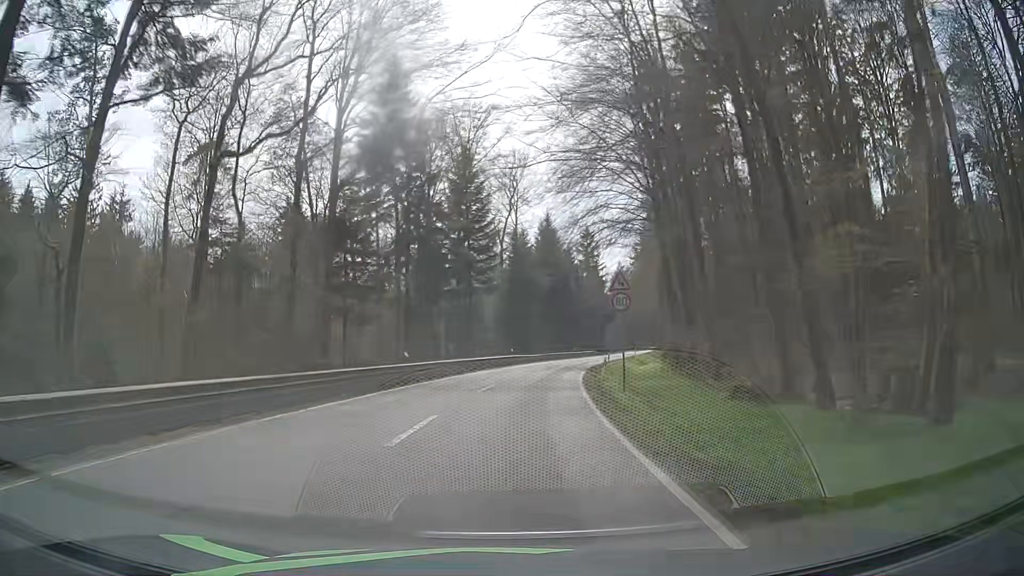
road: secondary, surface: asphalt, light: Day
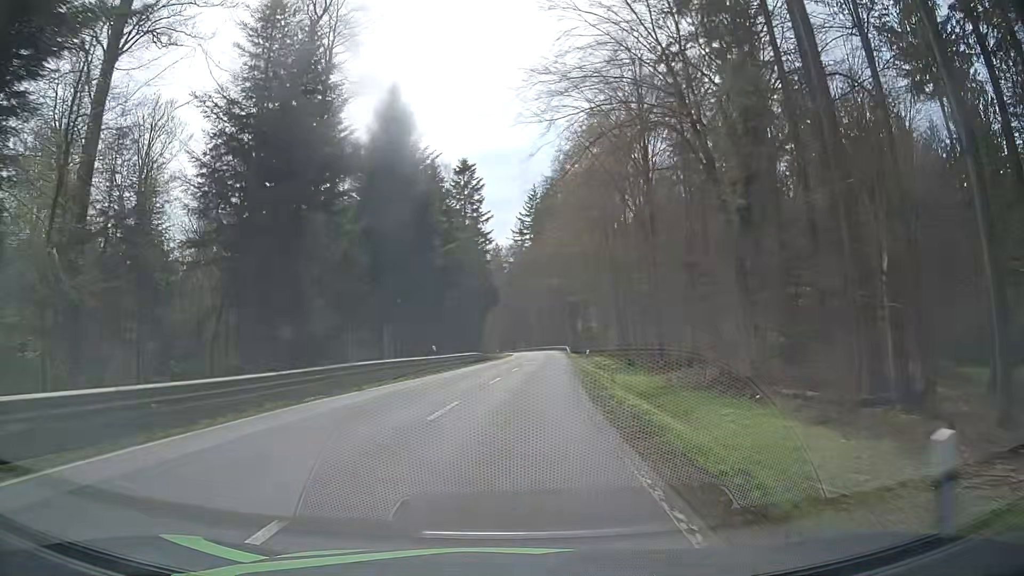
(+5.1, +52.3) m; +10°
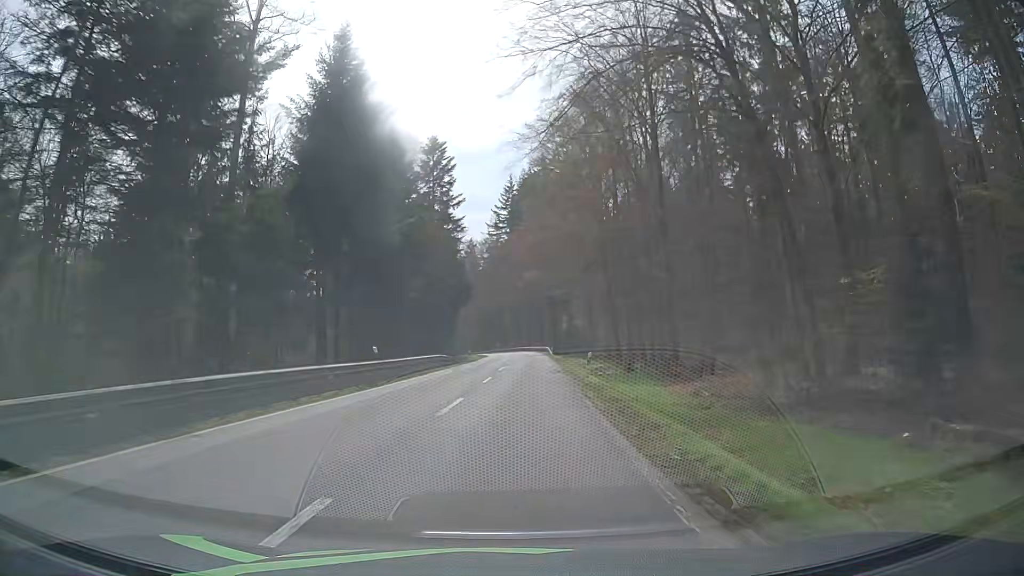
(+0.3, +10.2) m; +4°
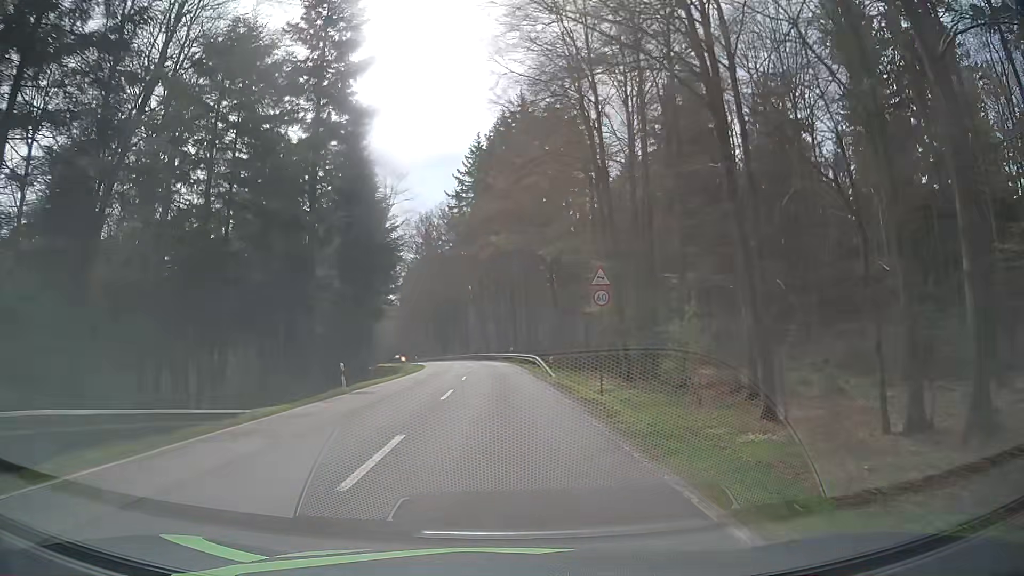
(+1.2, +39.5) m; +3°
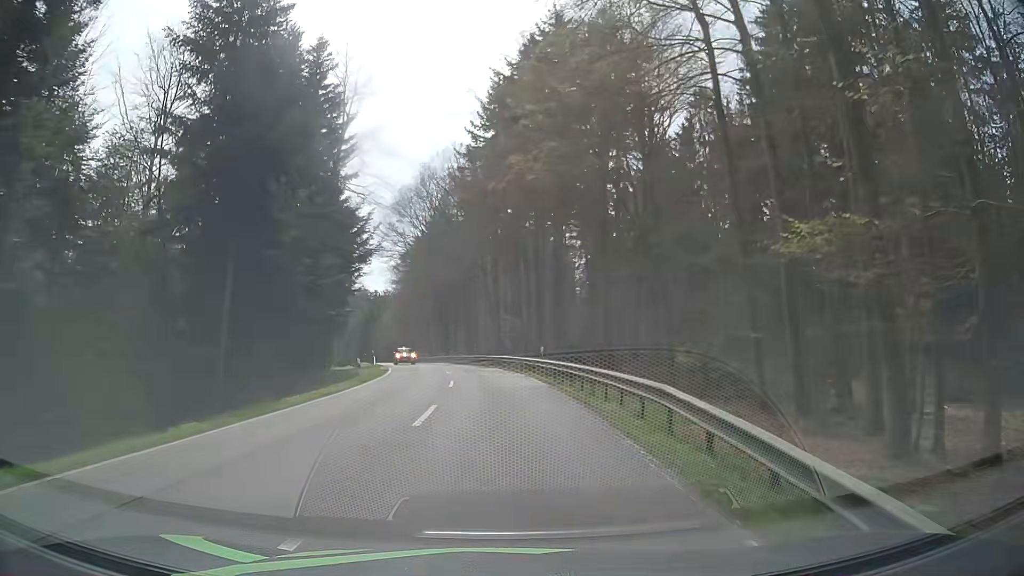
(-0.3, +28.0) m; -2°
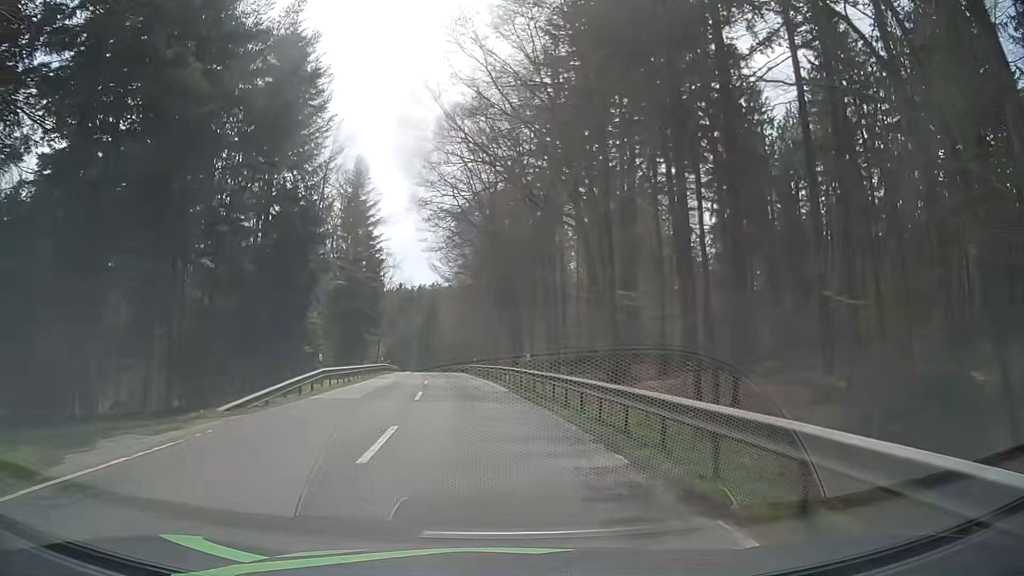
(-1.3, +36.7) m; -6°
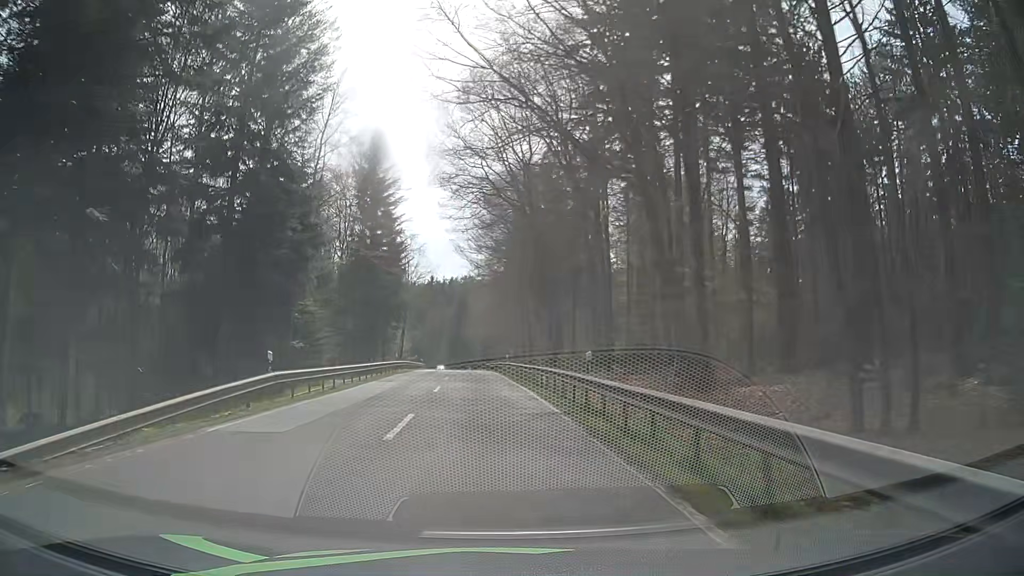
(-0.2, +9.3) m; -3°
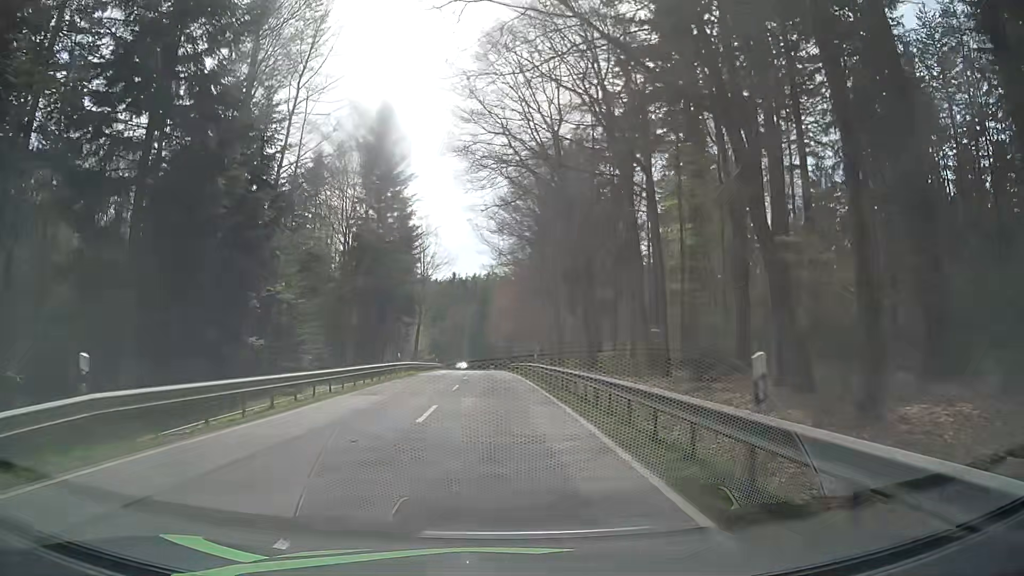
(-0.2, +9.4) m; -3°
(0, +10) (0, +20) (-1, +30) (-1, +40) (-2, +50) (-2, +60) (-2, +70) (-3, +80) (-3, +90) (-4, +100) m
